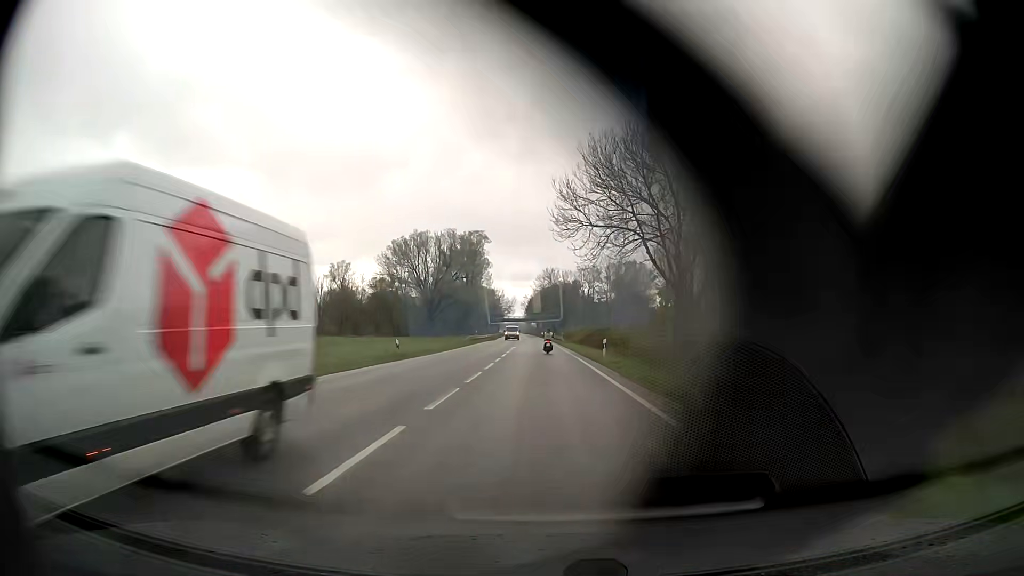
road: primary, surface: asphalt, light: Day
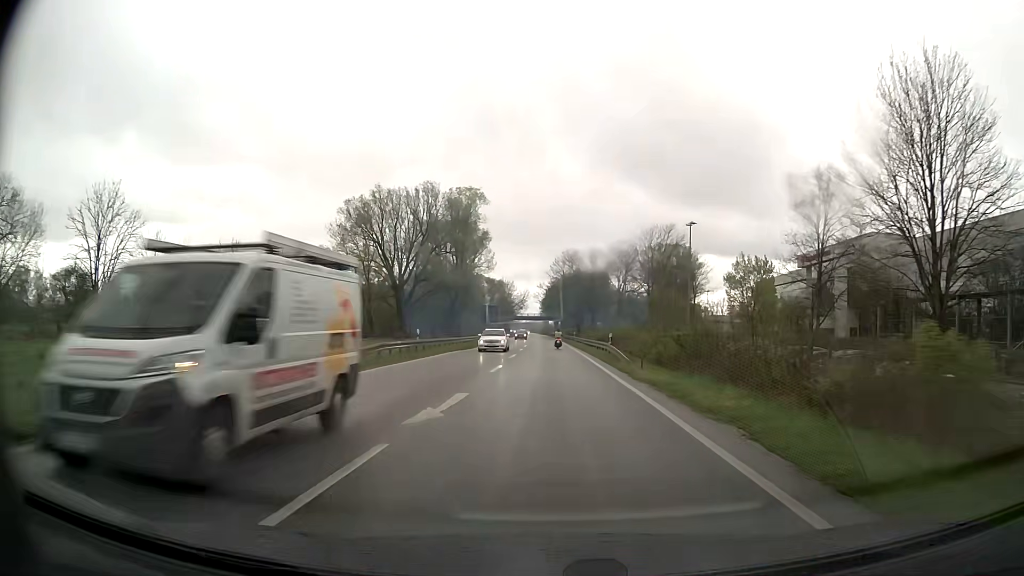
(-0.7, +43.9) m; -2°
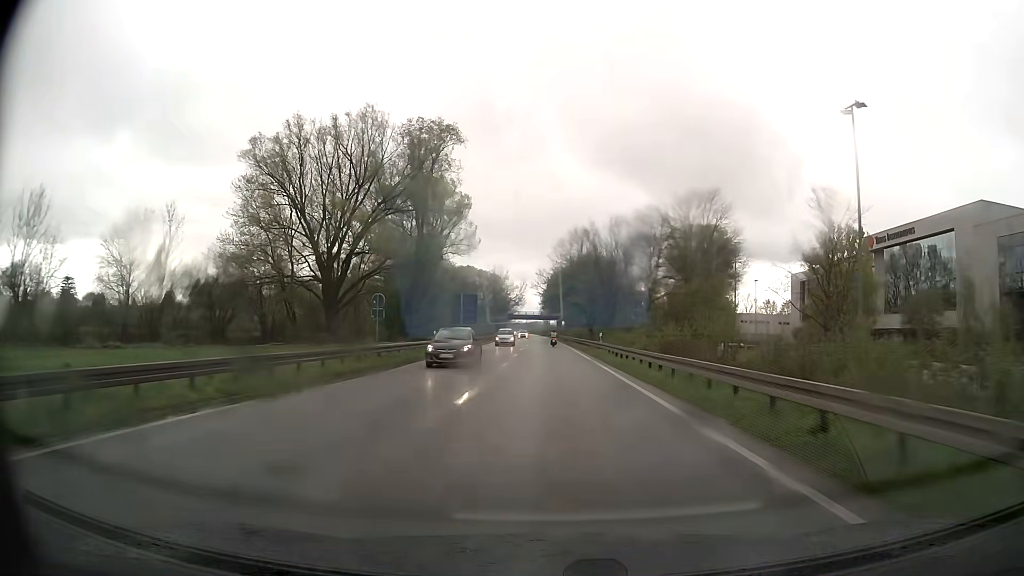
(-0.2, +33.8) m; 0°
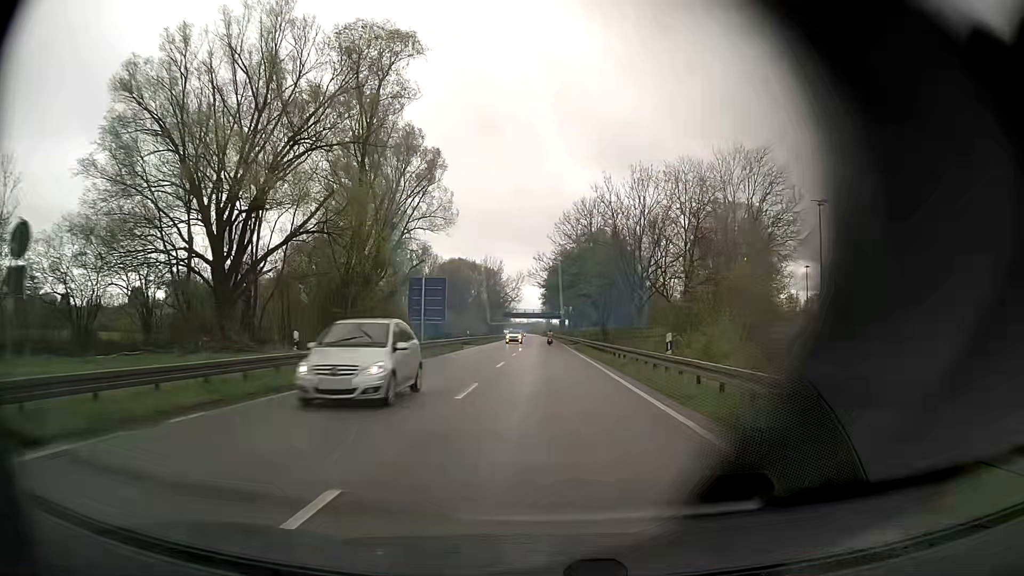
(+0.1, +23.0) m; 0°
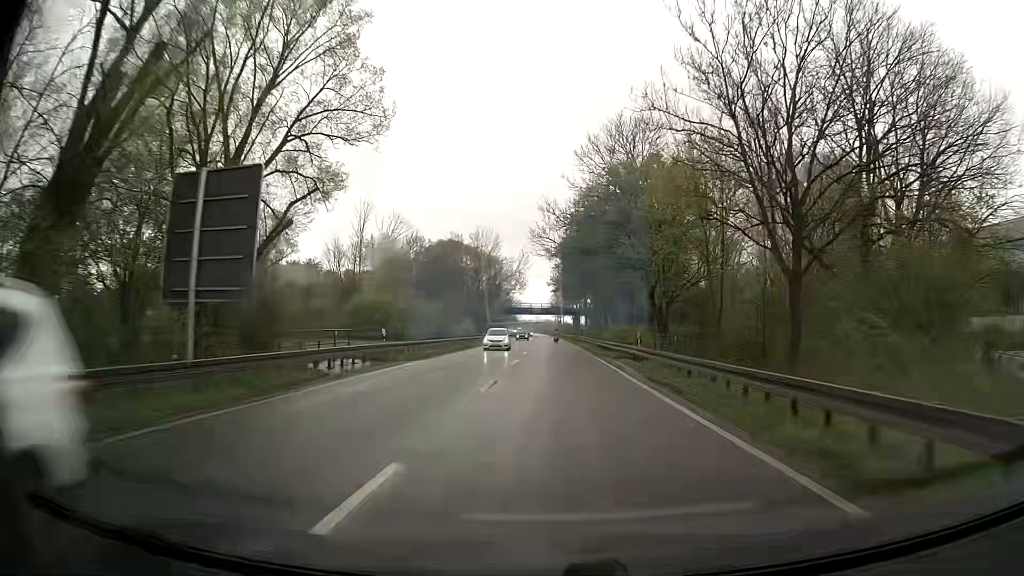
(-0.4, +35.0) m; -1°
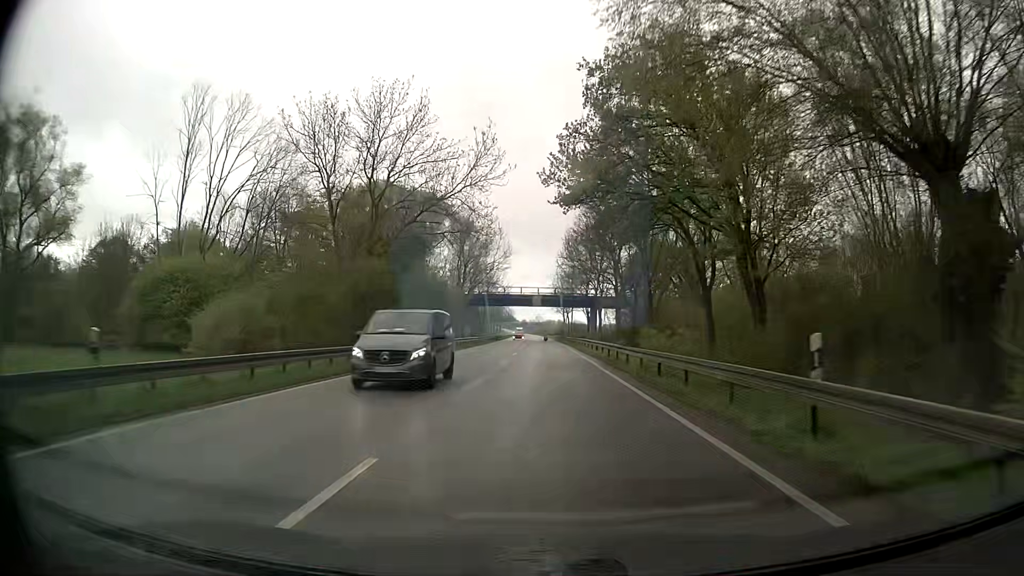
(+0.1, +60.2) m; 0°
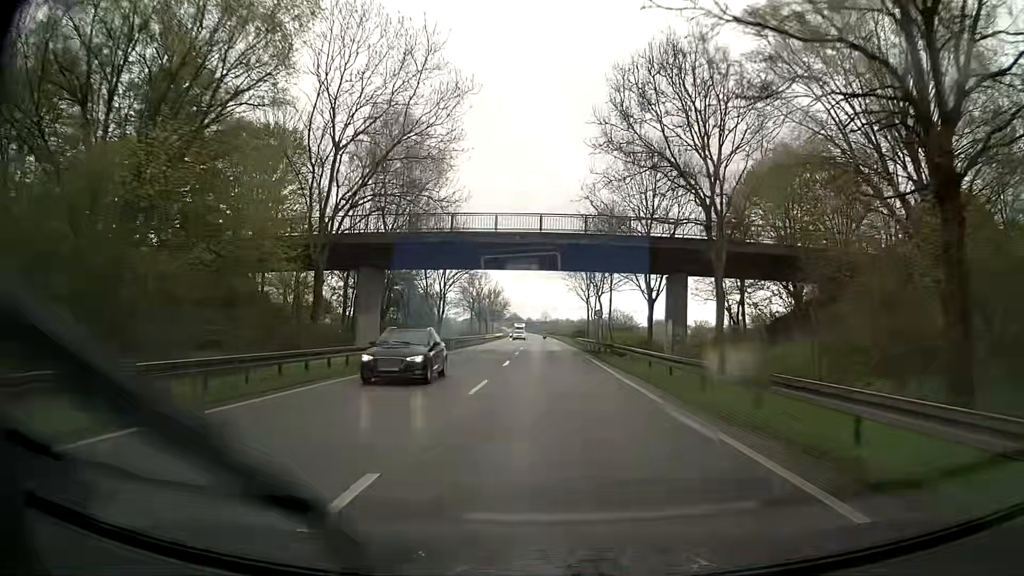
(-0.8, +61.0) m; -1°
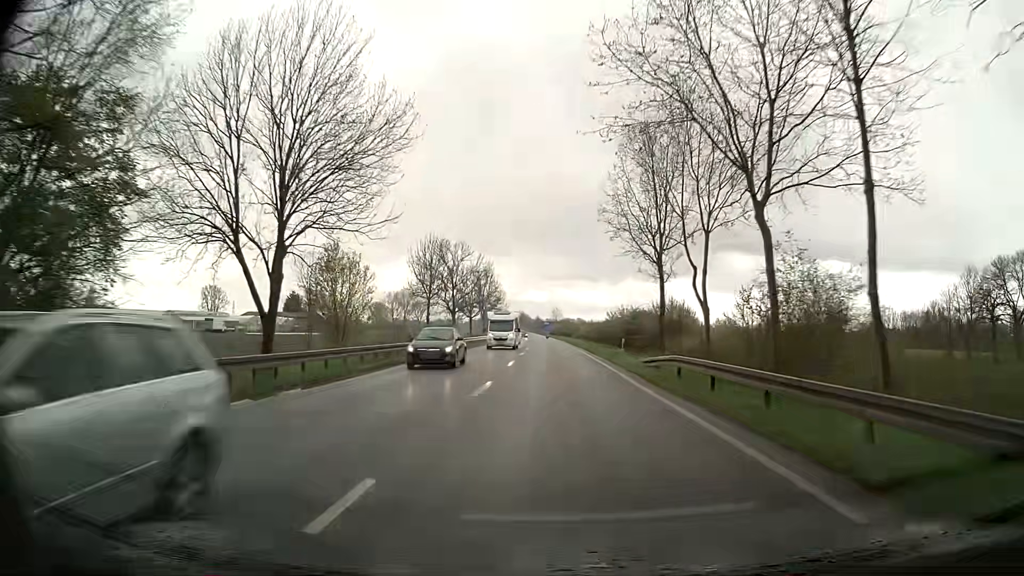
(-0.1, +48.4) m; +2°
(0, +10) (-1, +20) (-2, +30) (-2, +40) (-3, +50) (-4, +60) (-5, +70) (-5, +80) (-6, +90) (-7, +100) m
